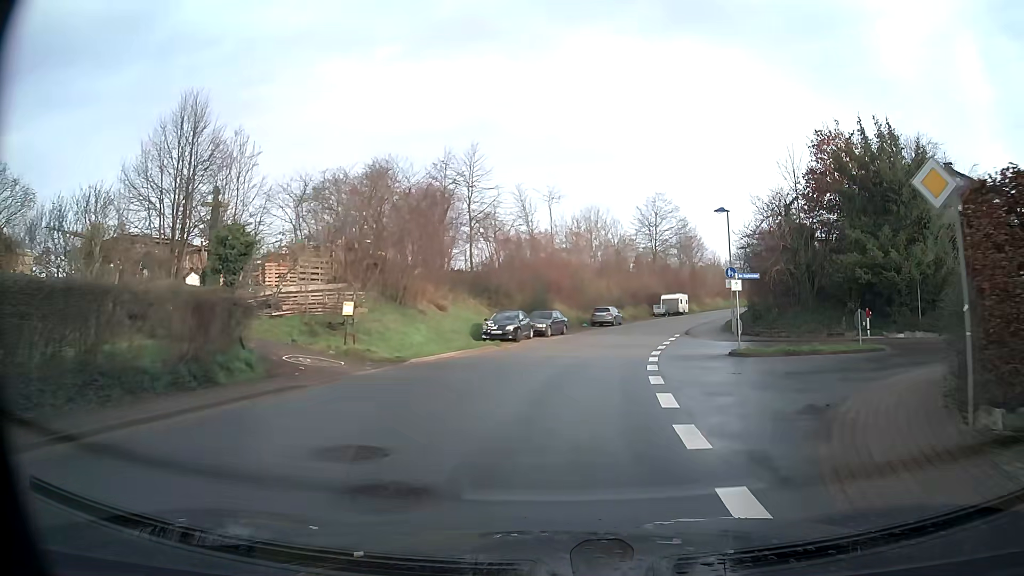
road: secondary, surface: asphalt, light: Day
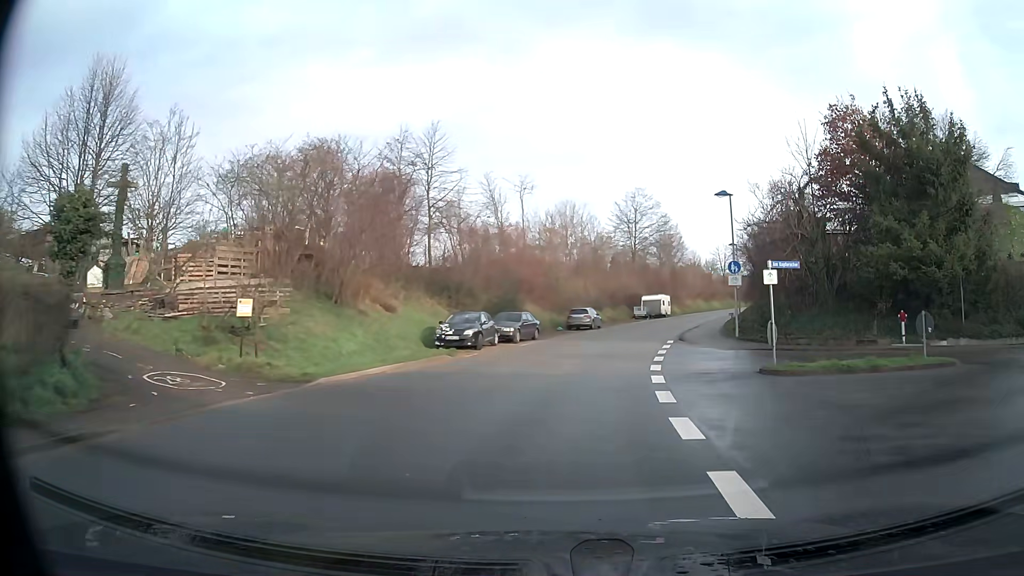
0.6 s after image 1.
(+0.1, +5.6) m; +2°
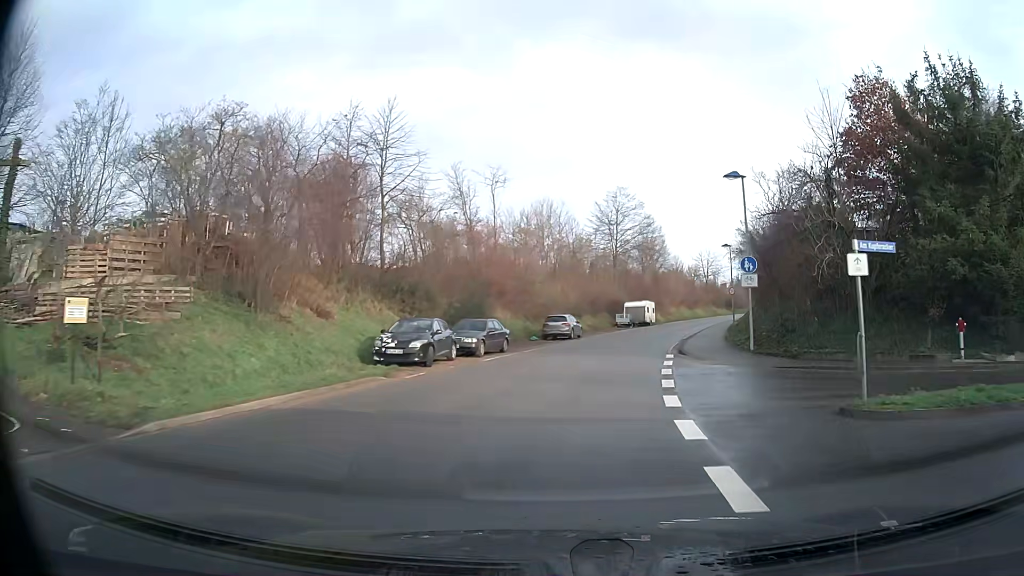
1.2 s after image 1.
(+0.1, +5.6) m; +2°
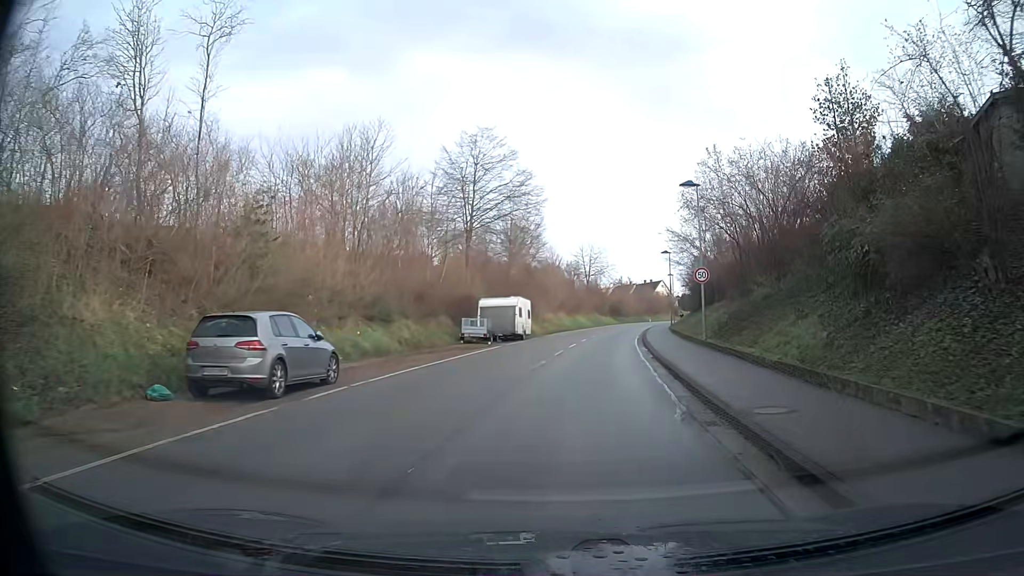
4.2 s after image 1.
(+2.8, +27.7) m; +11°
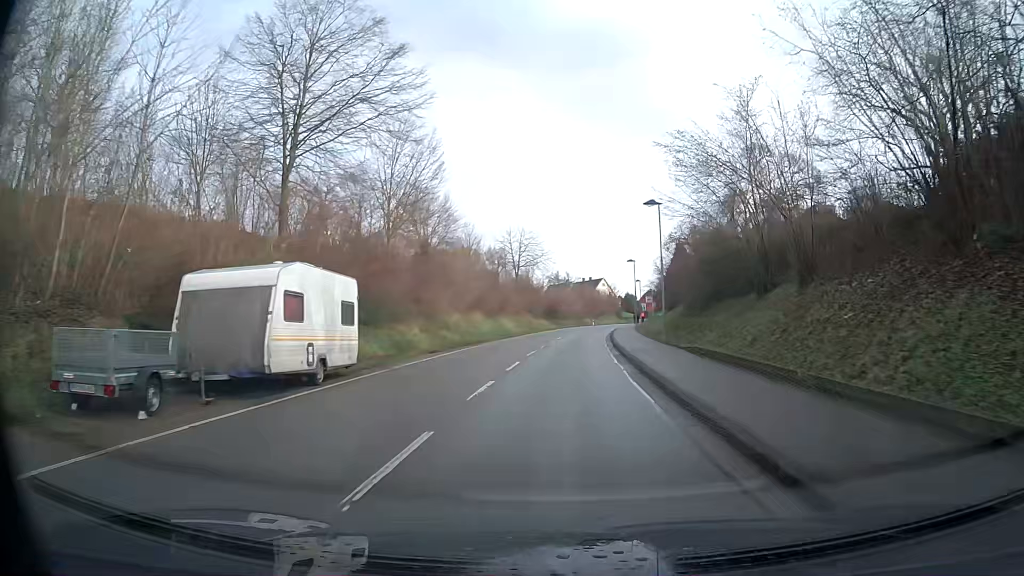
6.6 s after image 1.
(+1.4, +25.1) m; +5°
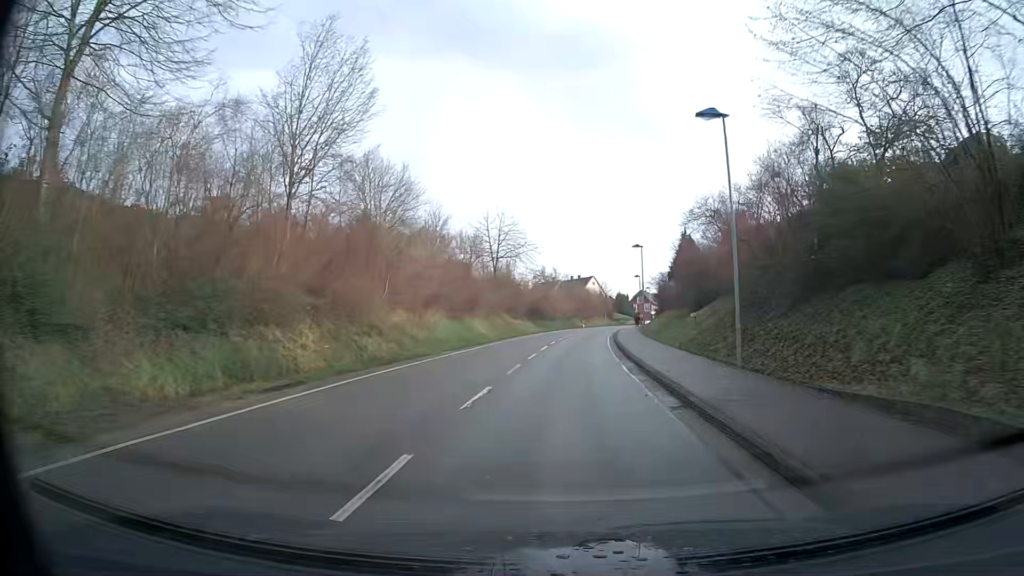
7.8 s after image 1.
(+0.2, +14.1) m; +1°
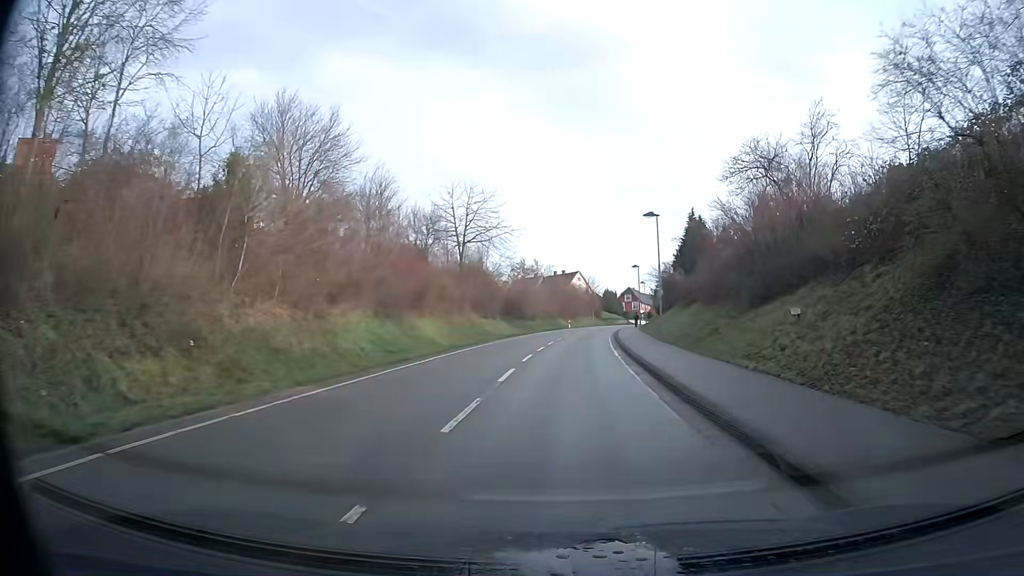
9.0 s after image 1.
(+0.2, +14.6) m; +2°
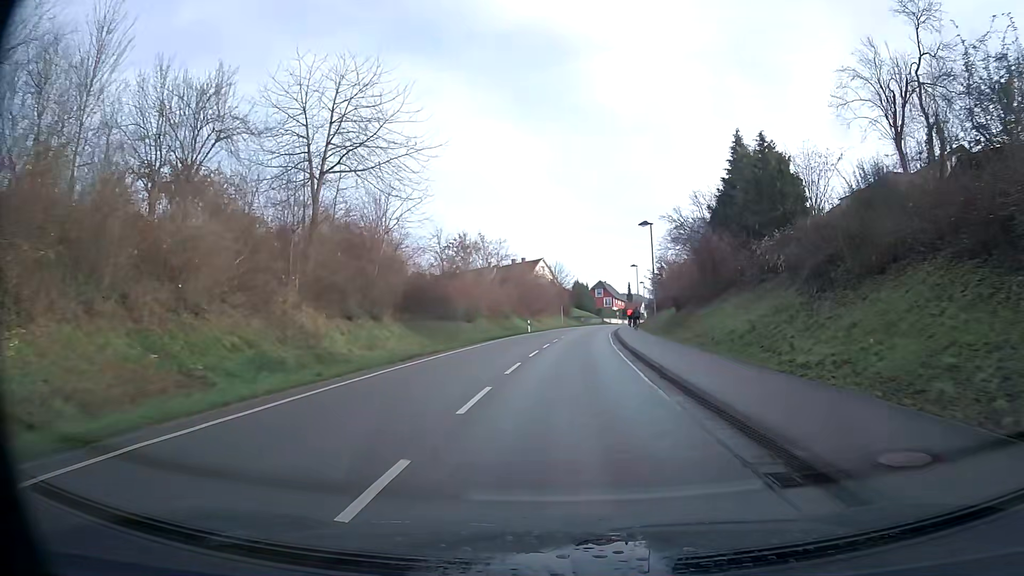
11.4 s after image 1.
(+0.8, +30.4) m; +3°
